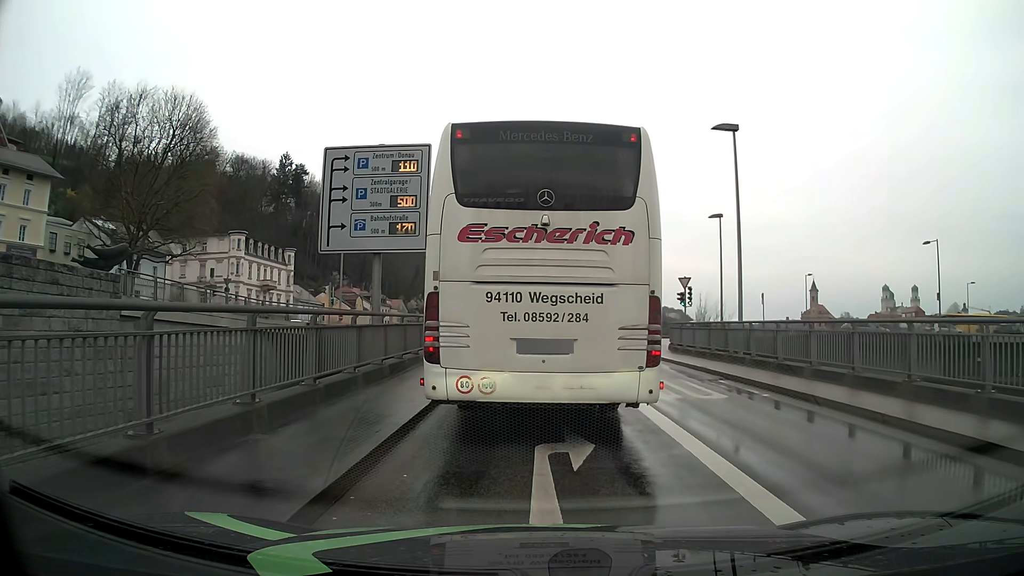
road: primary_link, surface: asphalt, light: Day
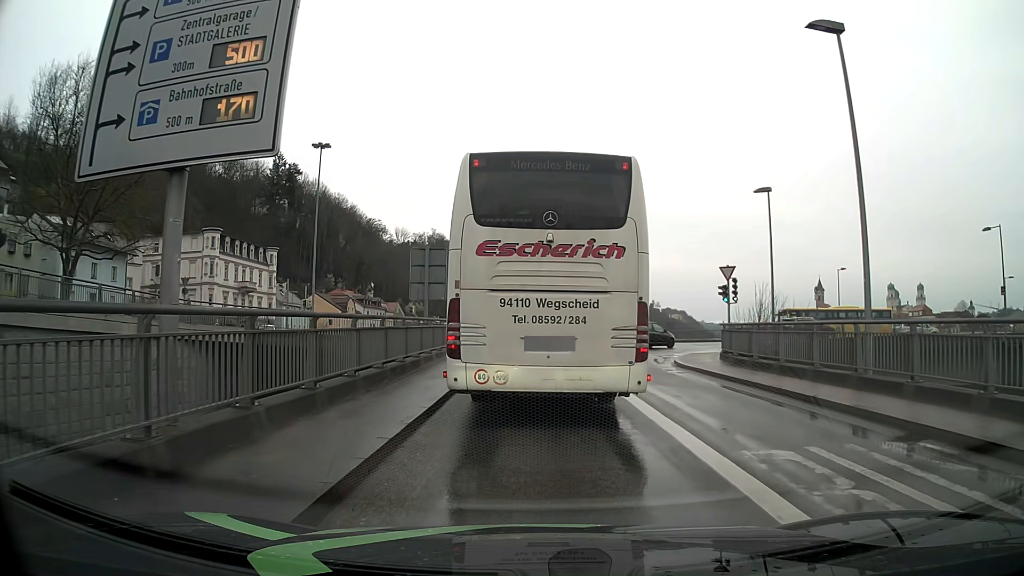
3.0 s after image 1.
(-0.1, +8.8) m; -1°
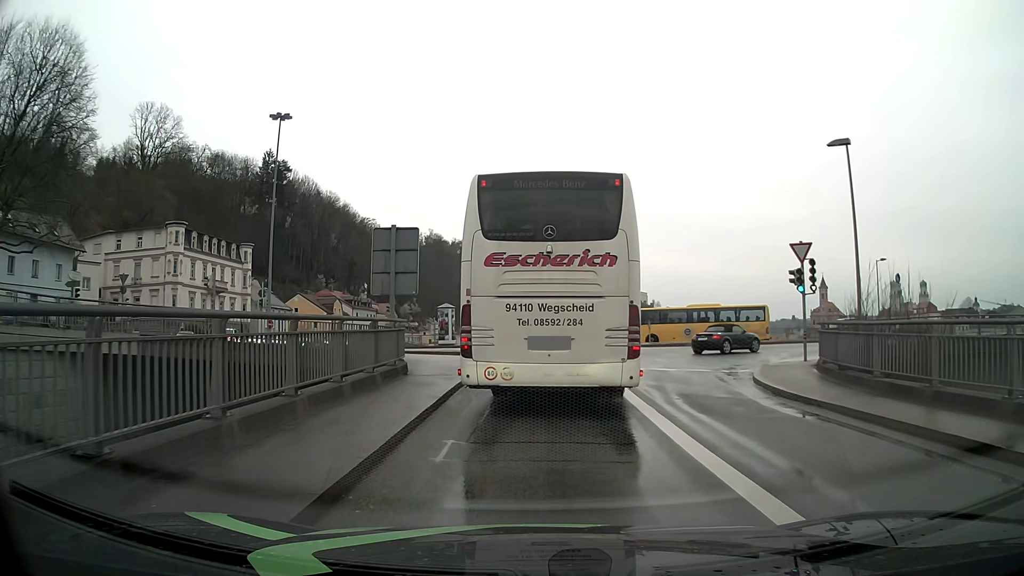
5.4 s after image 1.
(0.0, +9.5) m; +1°
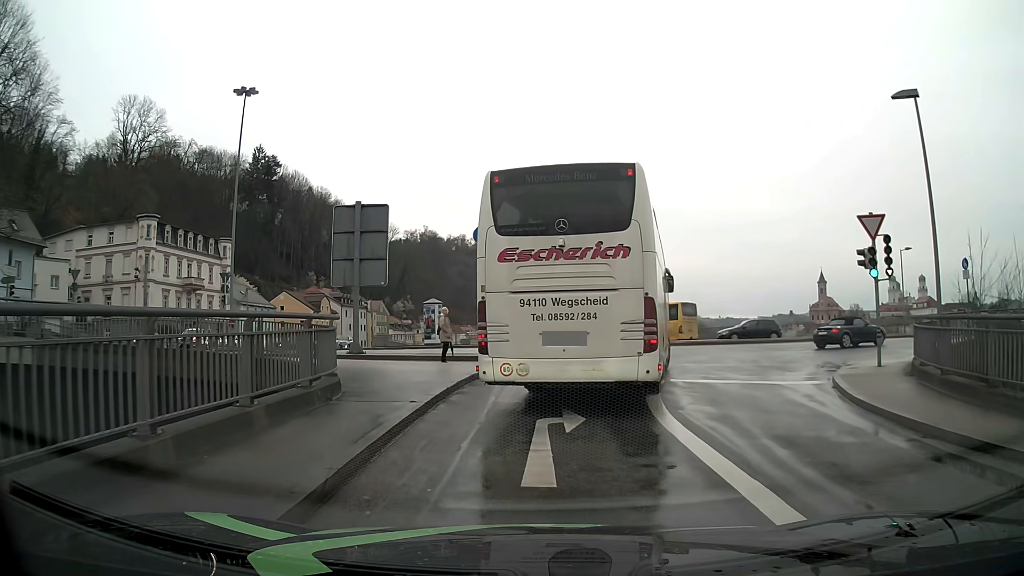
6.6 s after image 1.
(-0.1, +5.5) m; -1°
(0, +10) (+2, +20) (+8, +27) (+18, +30) (+28, +31) (+38, +31) (+48, +30) (+58, +30) (+68, +30) (+78, +30) m
